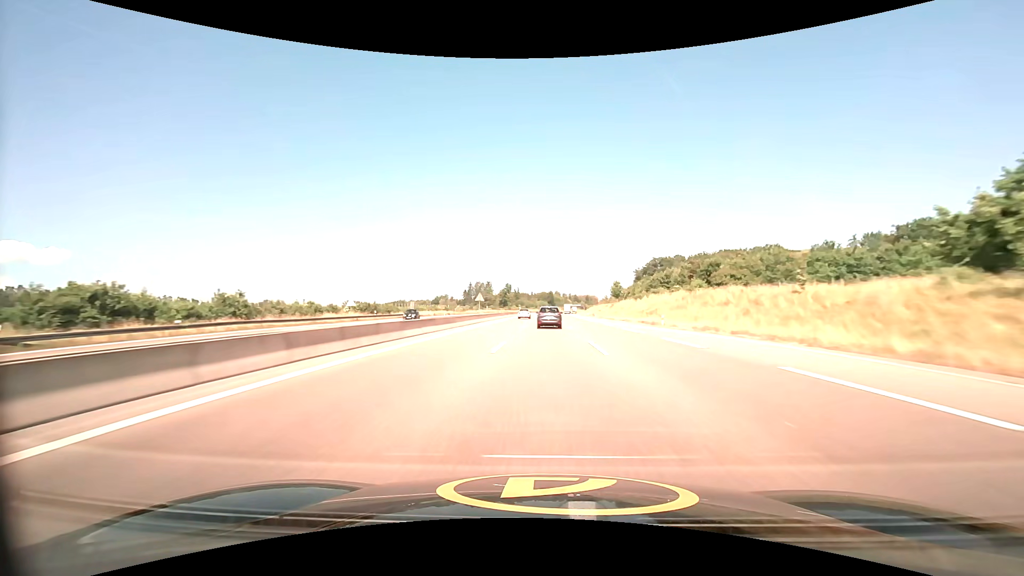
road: motorway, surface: asphalt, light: Day
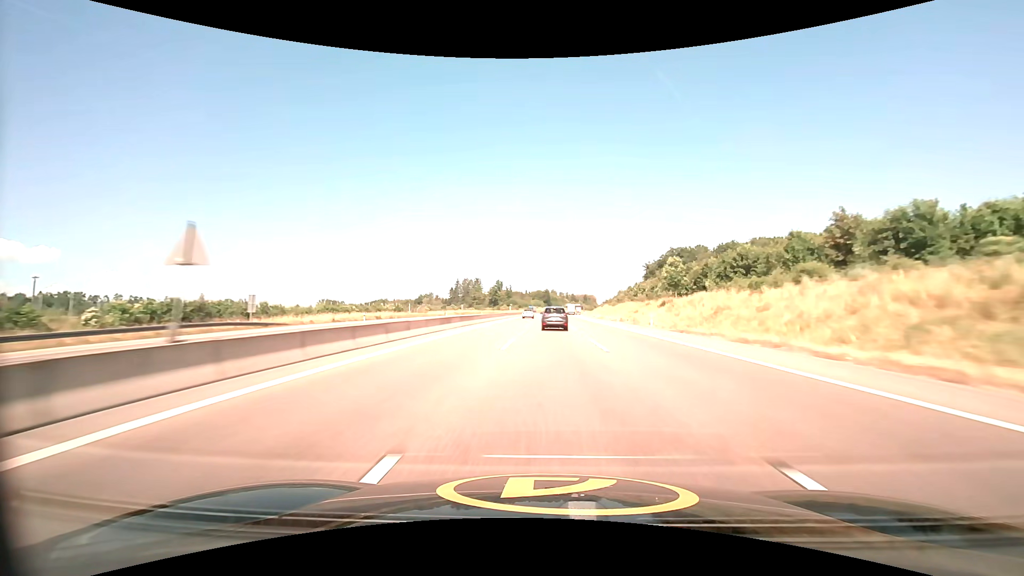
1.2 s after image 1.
(+0.2, +51.7) m; 0°
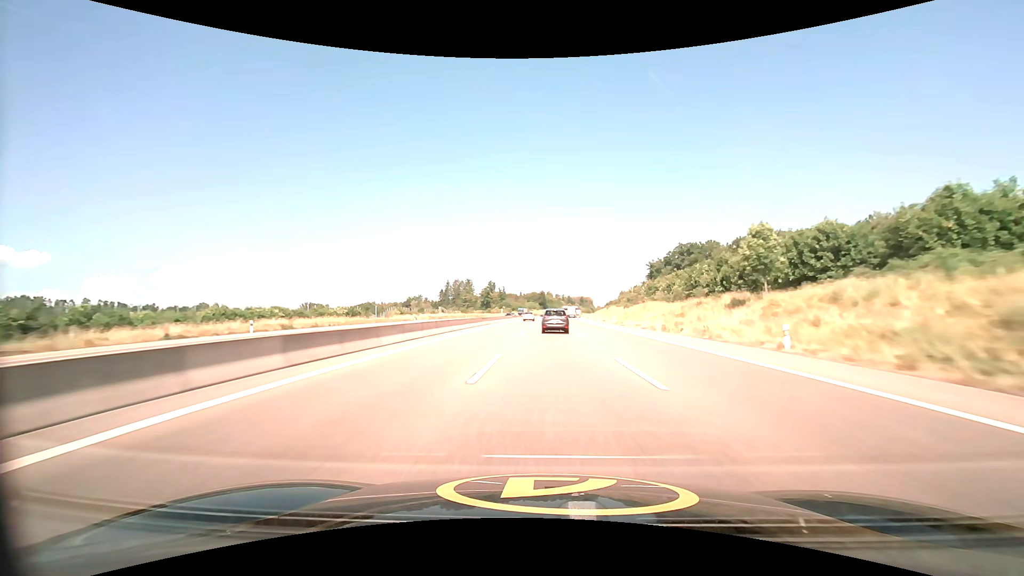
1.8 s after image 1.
(+0.1, +25.4) m; +1°
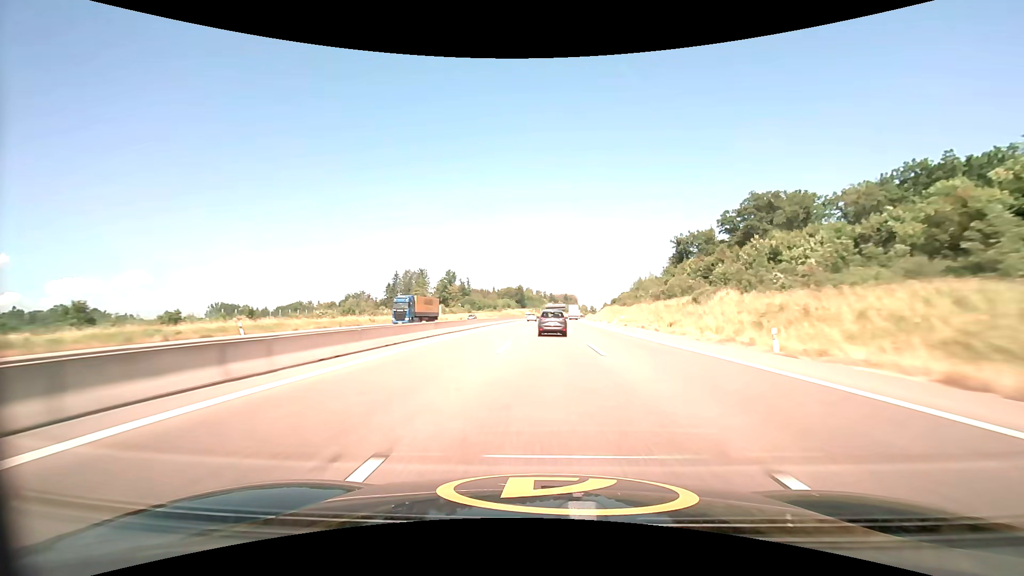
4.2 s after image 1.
(+1.8, +99.6) m; +2°
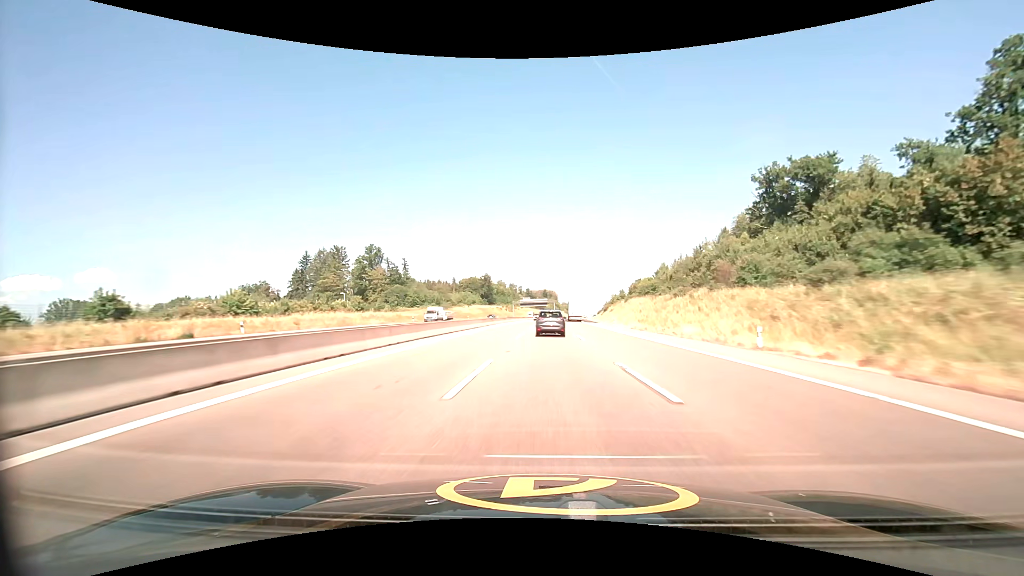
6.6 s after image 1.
(+2.0, +97.9) m; +3°
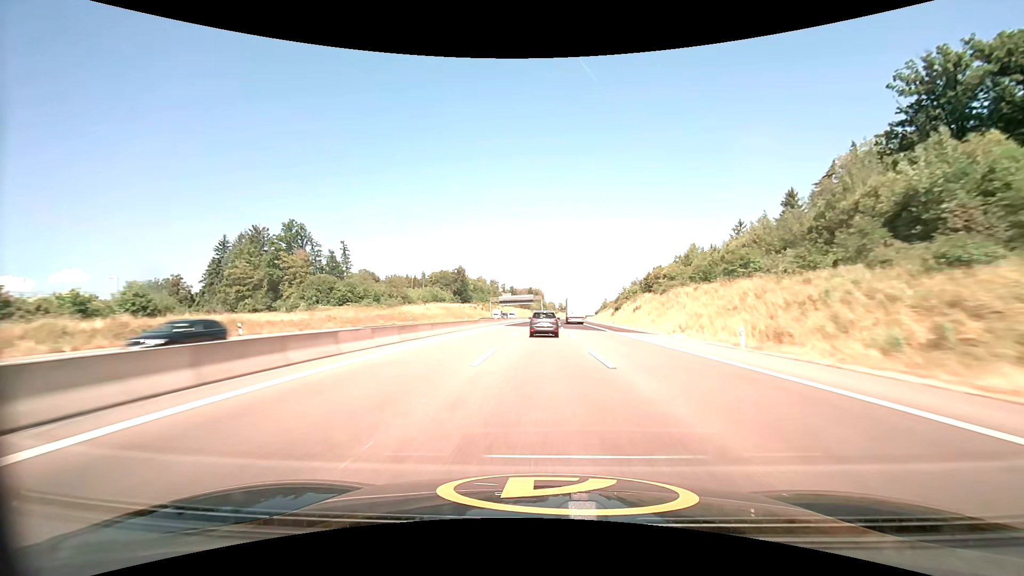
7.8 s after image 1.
(+0.7, +48.8) m; +2°
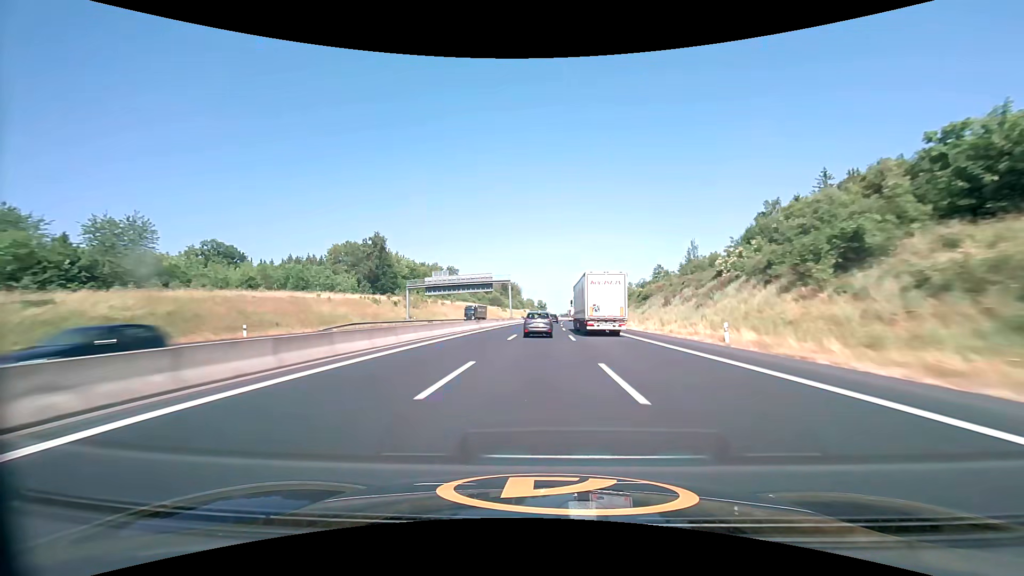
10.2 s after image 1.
(+2.3, +97.9) m; +3°
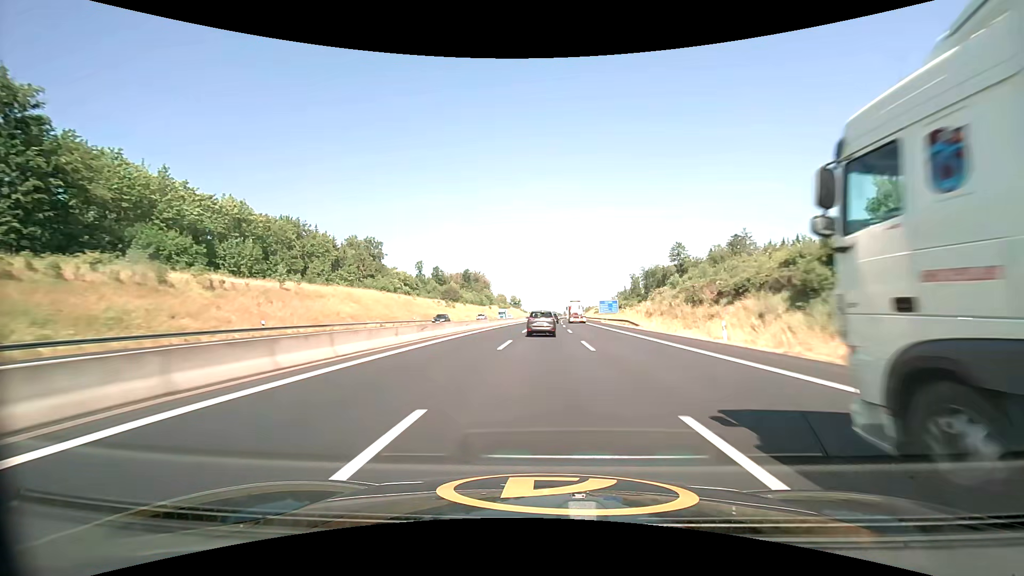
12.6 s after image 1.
(+2.3, +98.2) m; +3°
(0, +10) (0, +20) (0, +30) (0, +40) (+1, +50) (+1, +60) (+1, +70) (+2, +80) (+2, +90) (+2, +100) m
